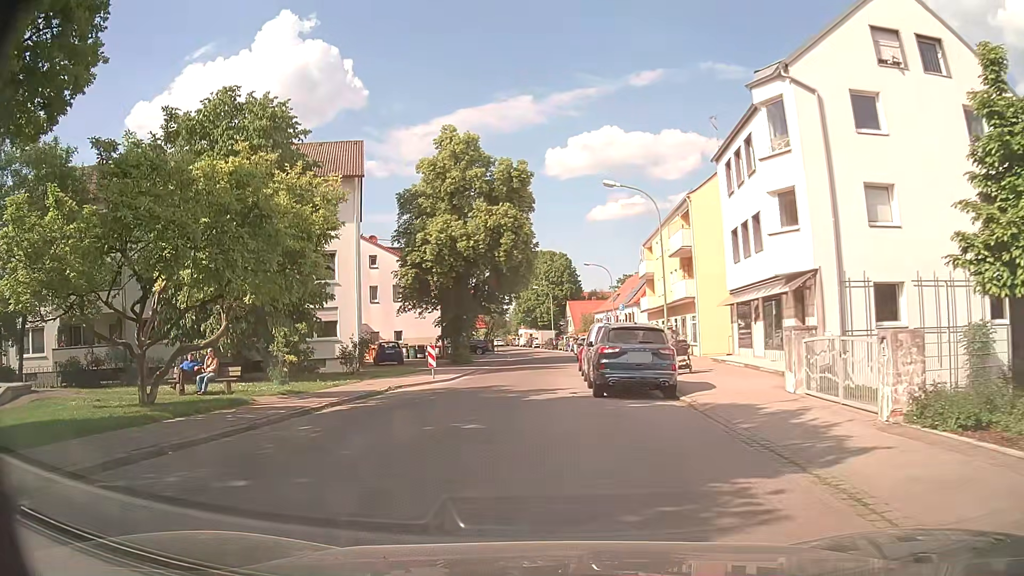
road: tertiary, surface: asphalt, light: Day
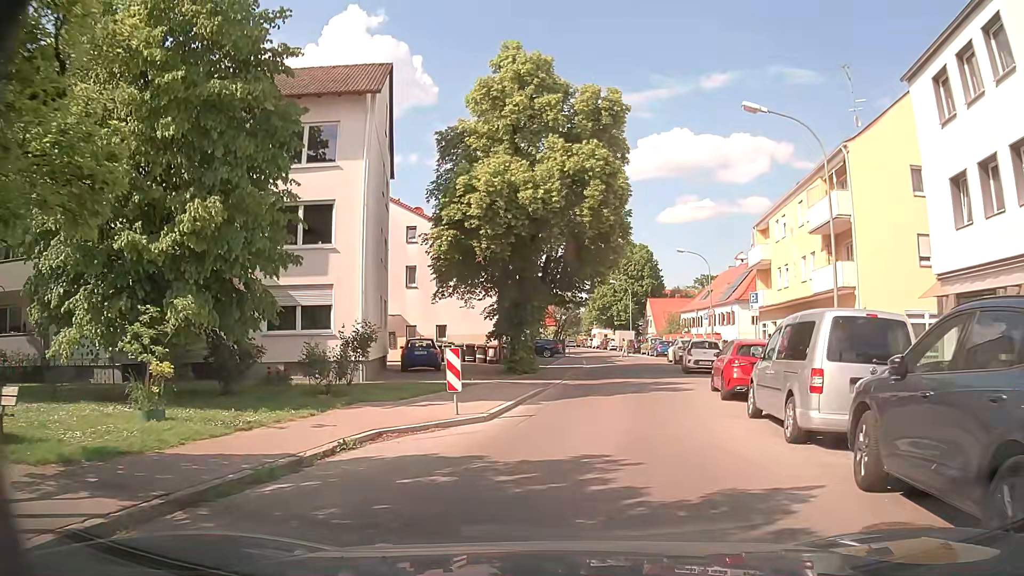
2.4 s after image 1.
(-1.5, +11.8) m; -8°
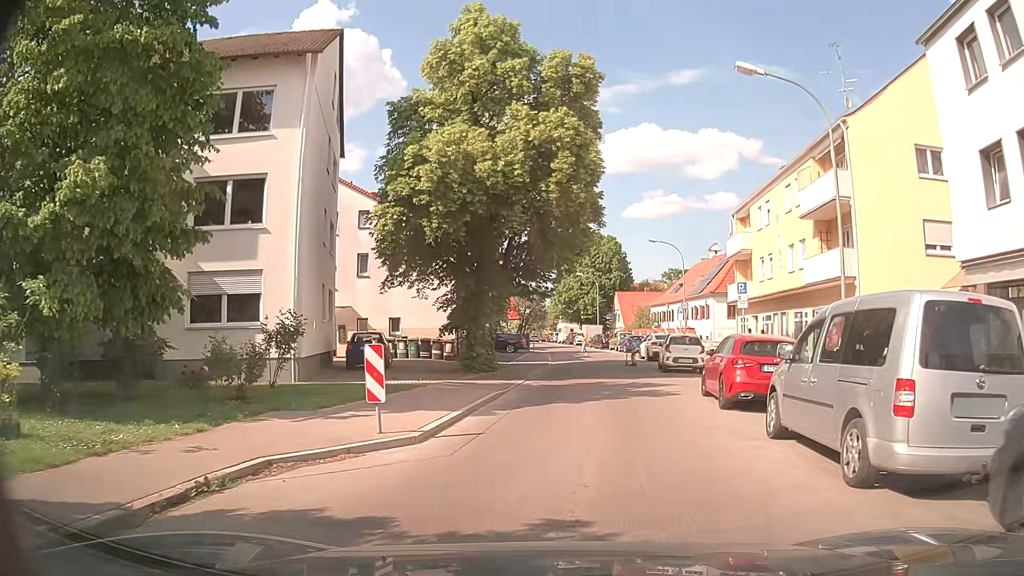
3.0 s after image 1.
(+0.1, +3.1) m; +3°
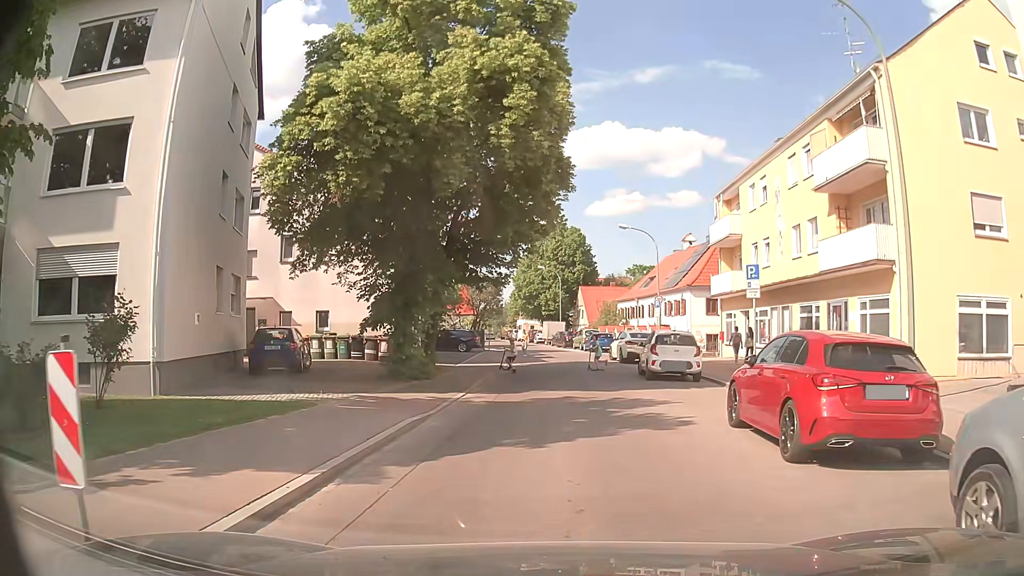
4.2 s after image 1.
(+0.2, +5.5) m; +4°
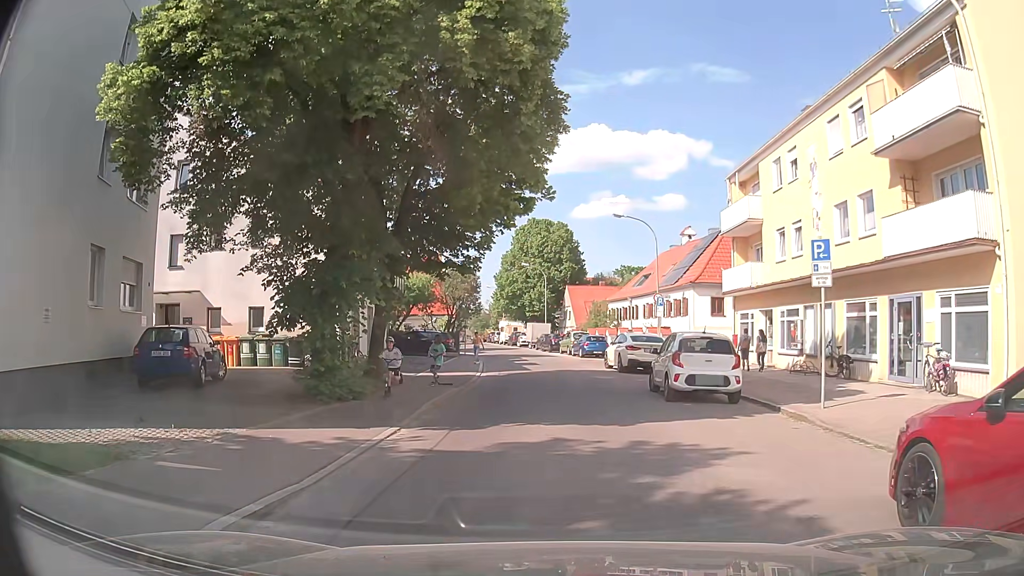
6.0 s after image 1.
(0.0, +5.6) m; +1°
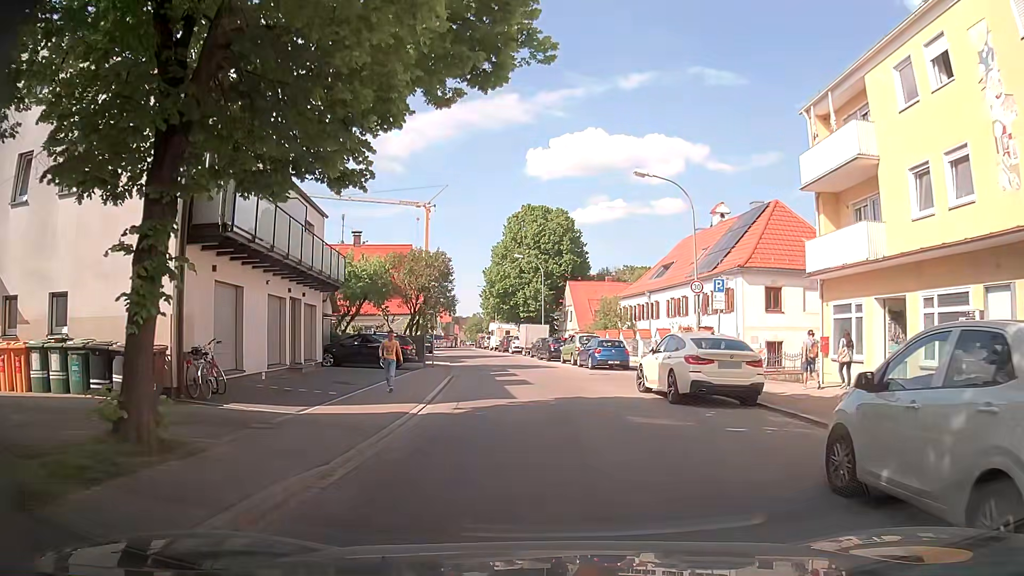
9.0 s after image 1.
(0.0, +11.5) m; 0°
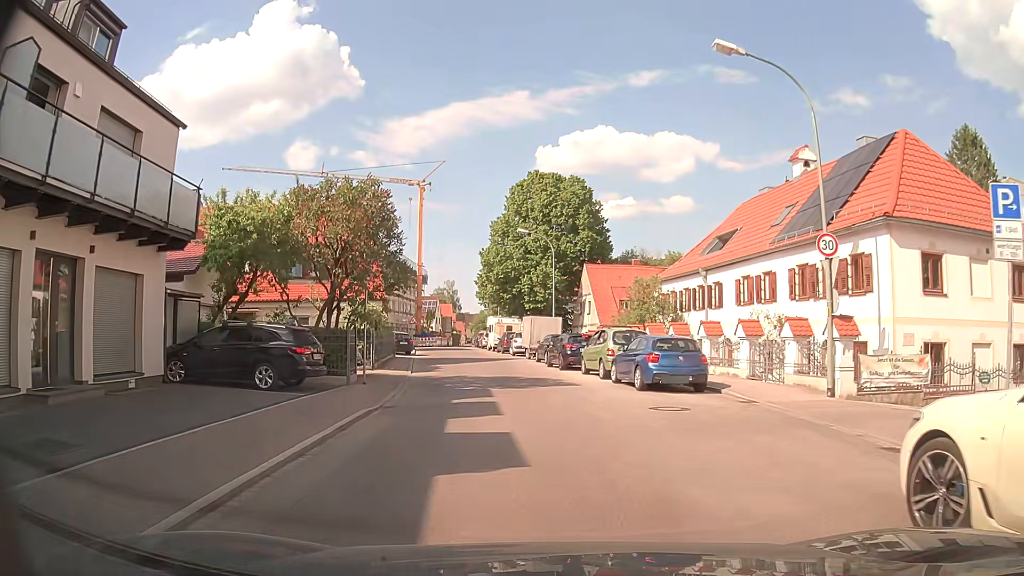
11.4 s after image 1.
(-0.1, +13.5) m; -1°
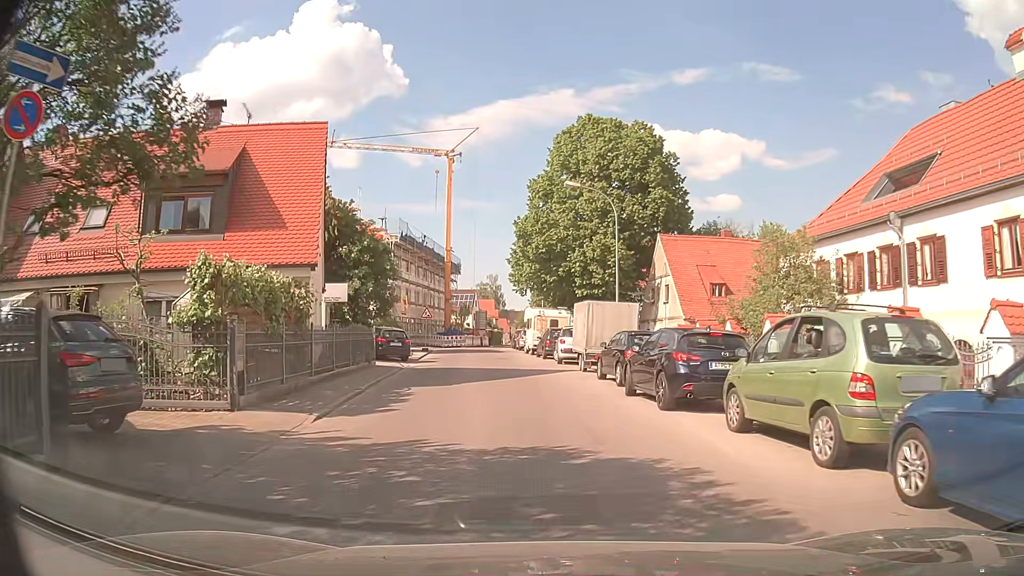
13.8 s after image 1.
(-0.5, +14.7) m; -4°
(0, +10) (-1, +20) (-2, +30) (-4, +40) (-5, +50) (-6, +60) (-5, +70) (-5, +80) (-6, +90) (-7, +100) m
